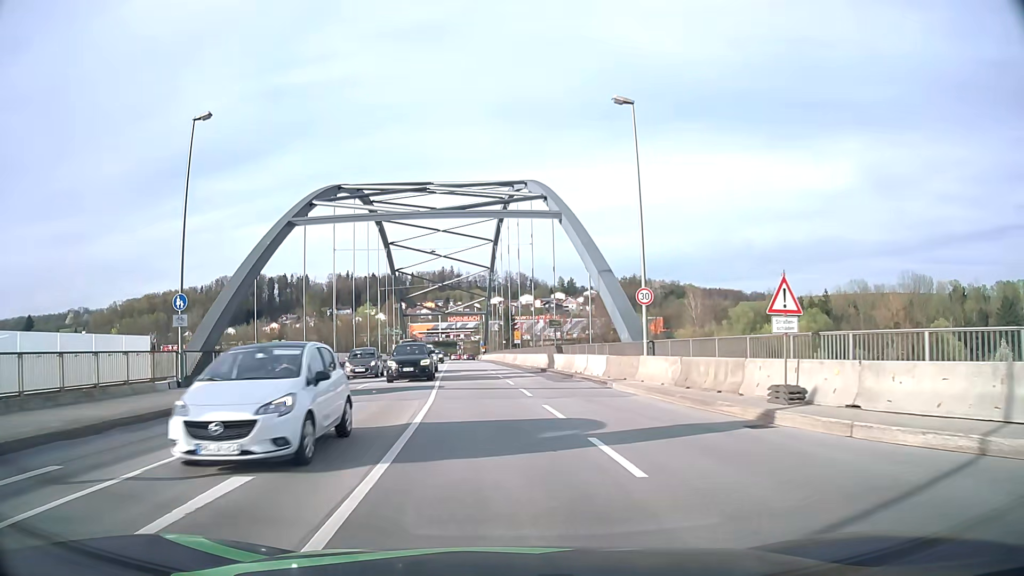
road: primary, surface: asphalt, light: Day
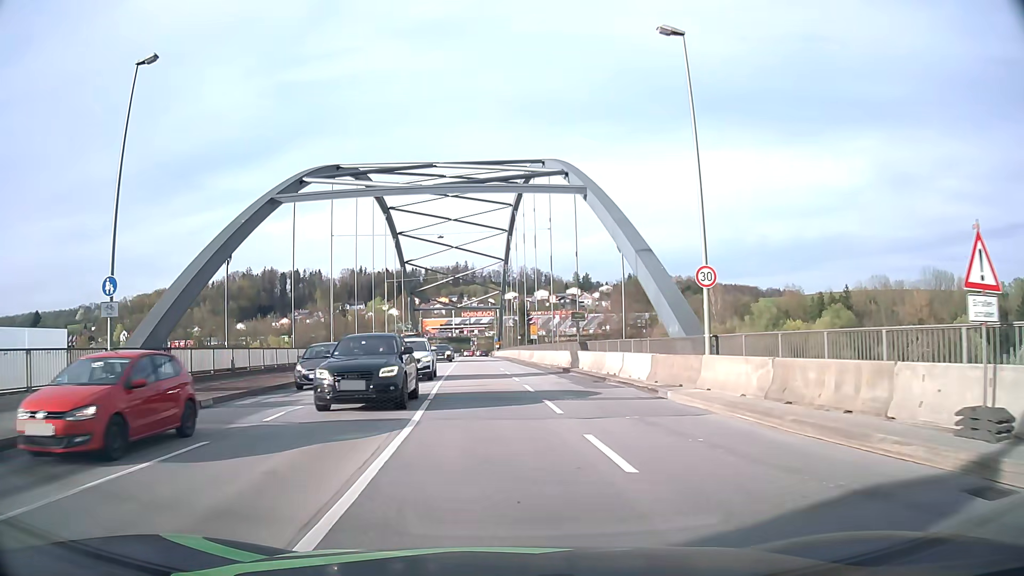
(0.0, +5.8) m; -1°
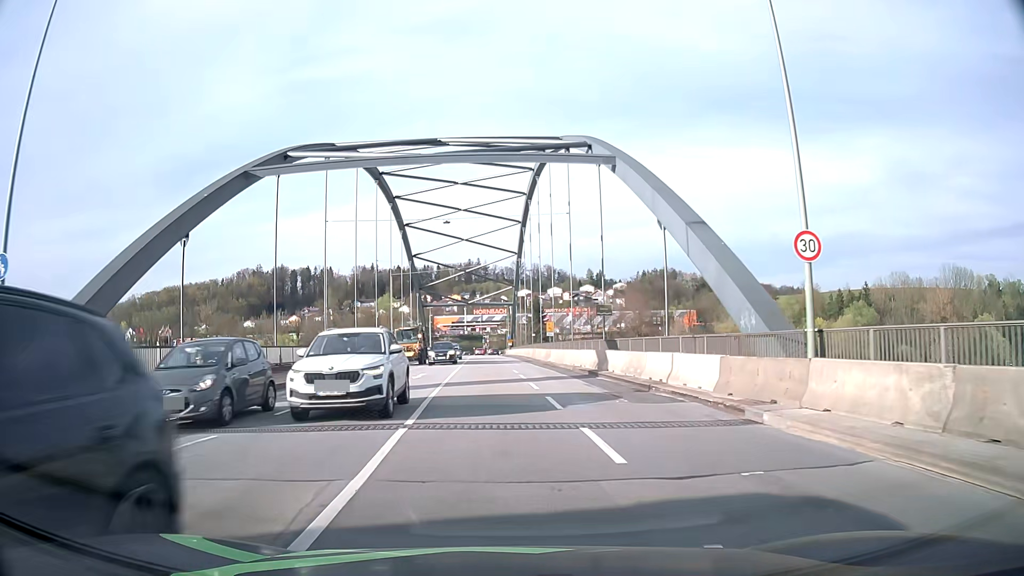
(-0.1, +5.6) m; -1°
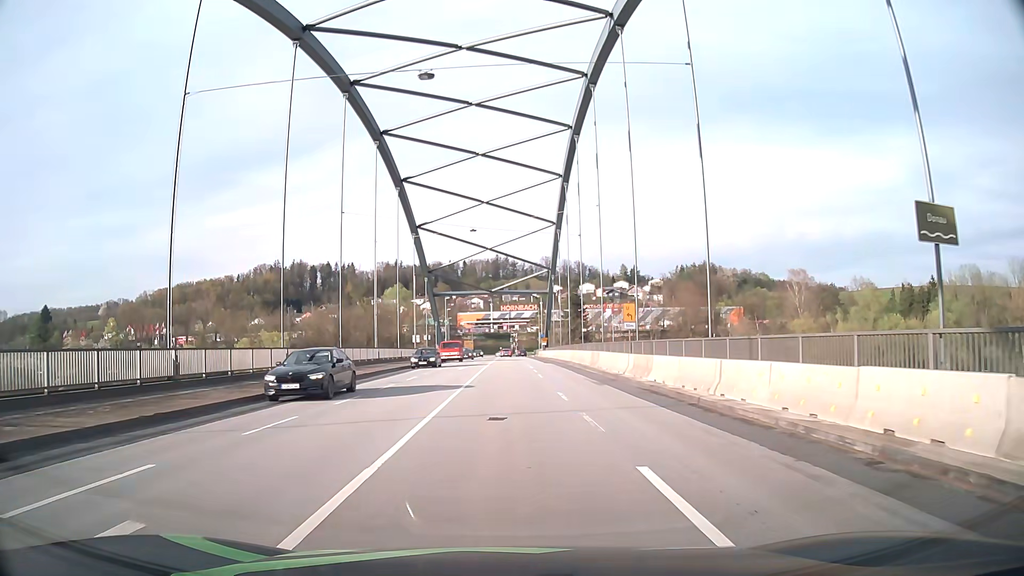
(-0.6, +26.8) m; -2°
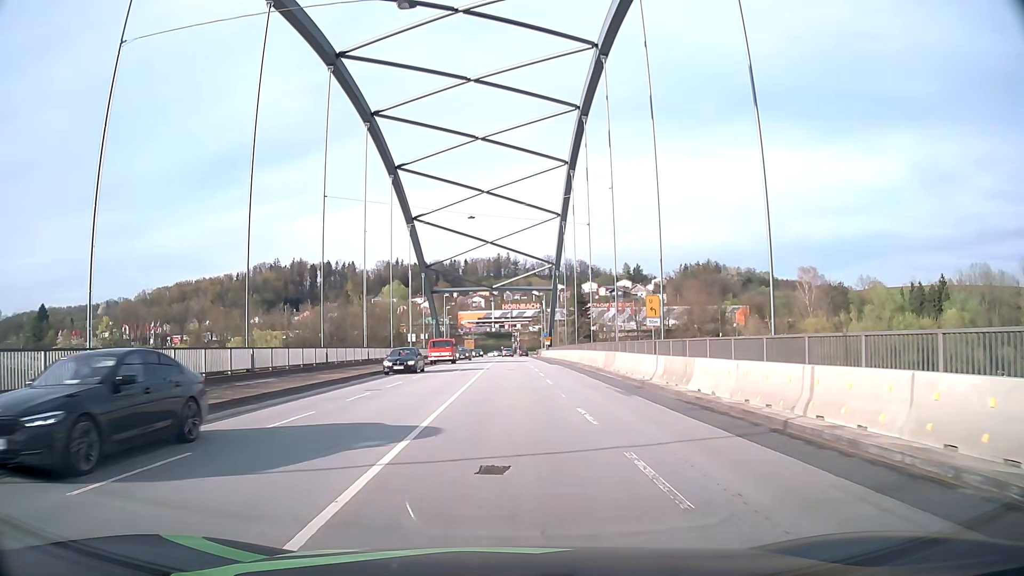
(0.0, +5.0) m; 0°
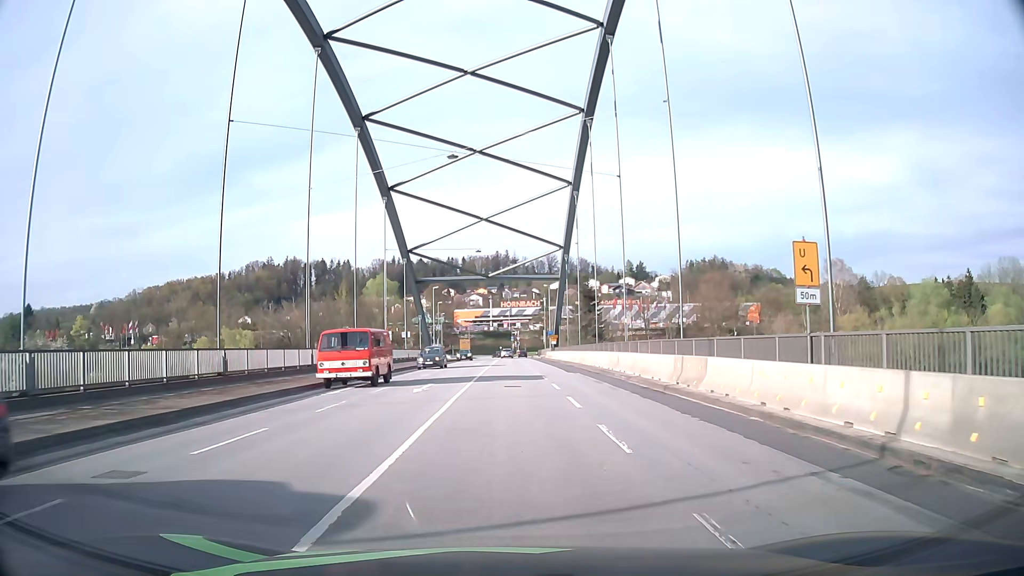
(-0.1, +15.2) m; 0°
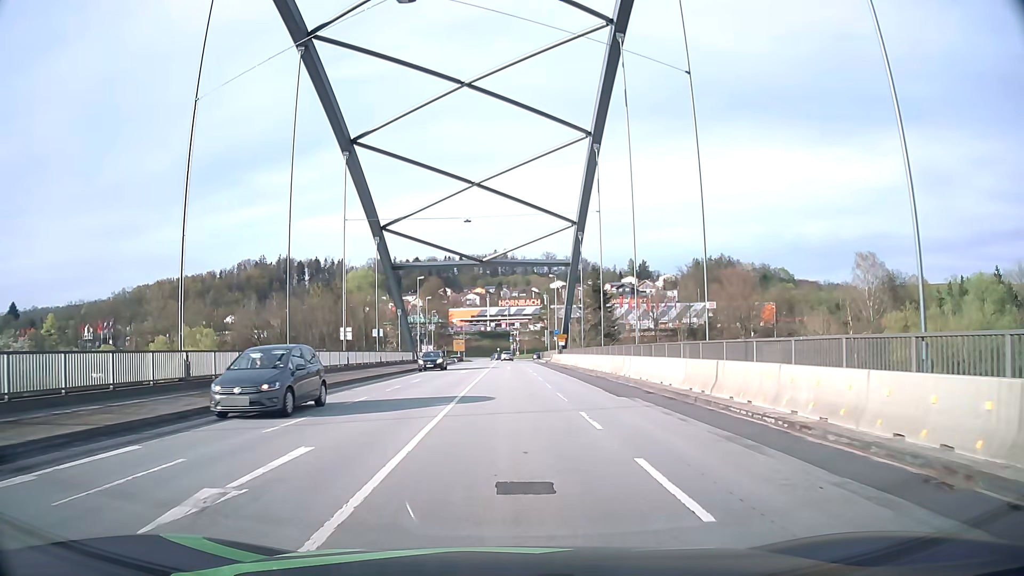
(0.0, +15.4) m; 0°
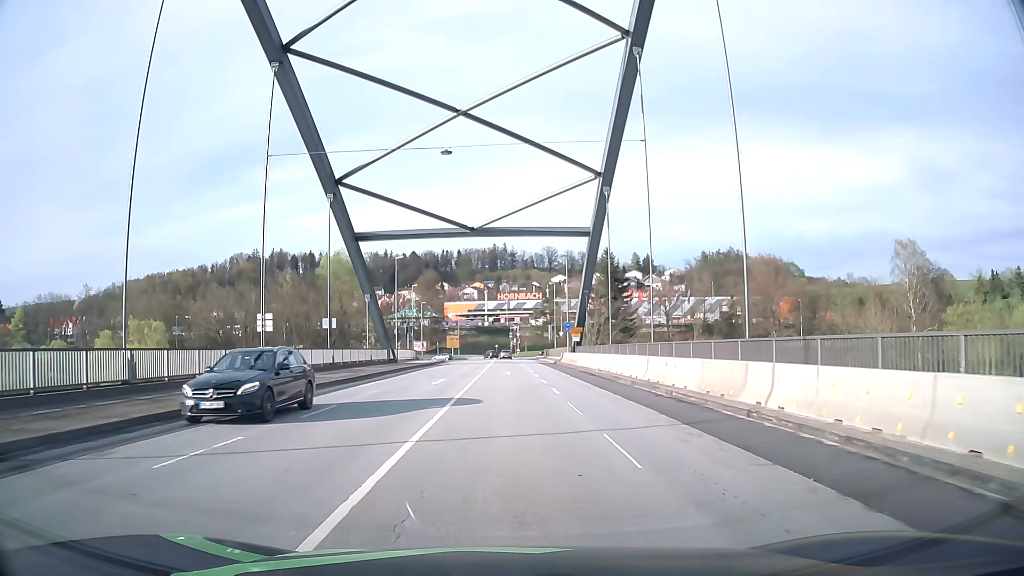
(0.0, +15.9) m; 0°
